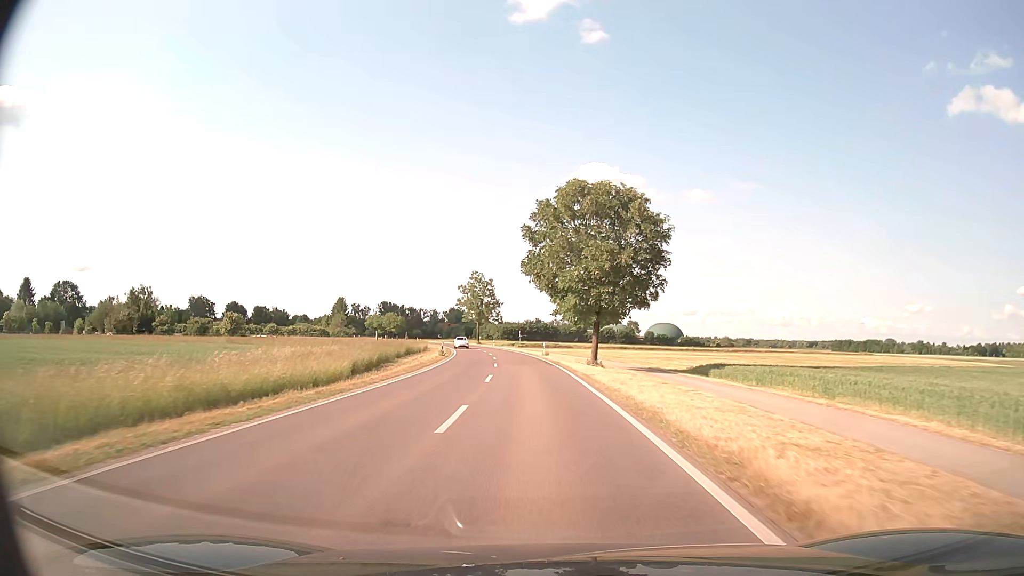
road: primary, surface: asphalt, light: Day
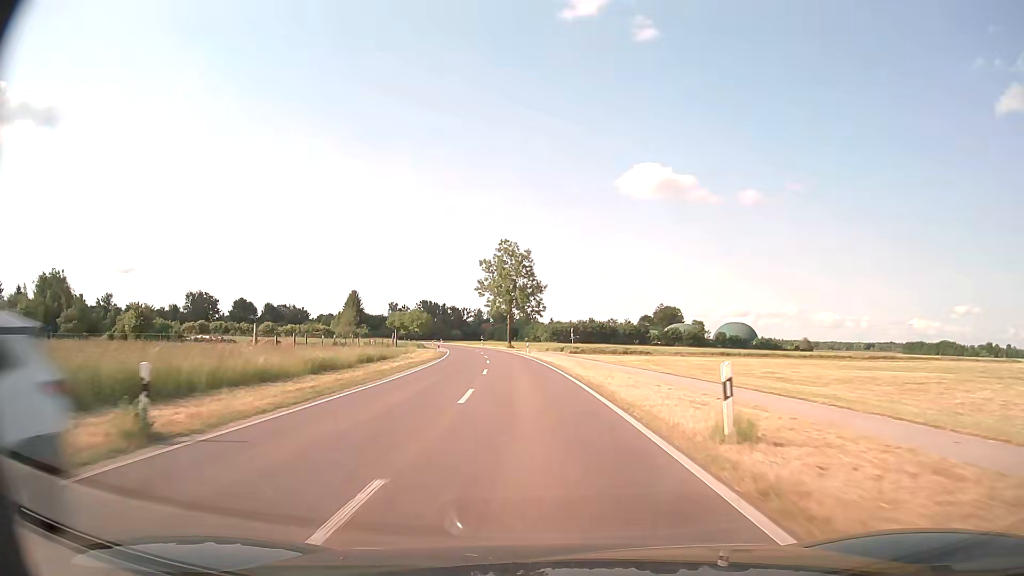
(-1.7, +43.5) m; -4°
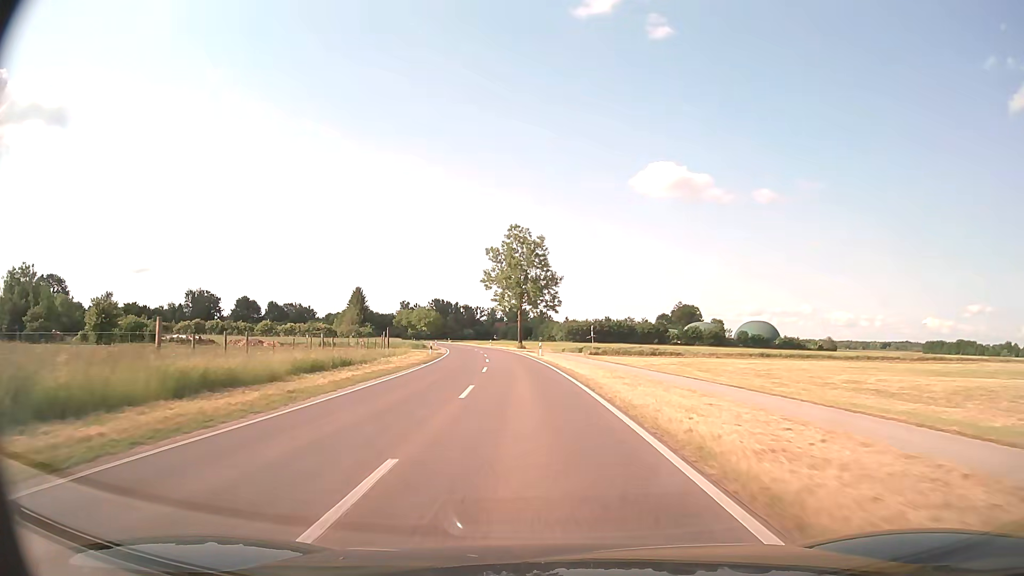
(-0.2, +10.9) m; -2°
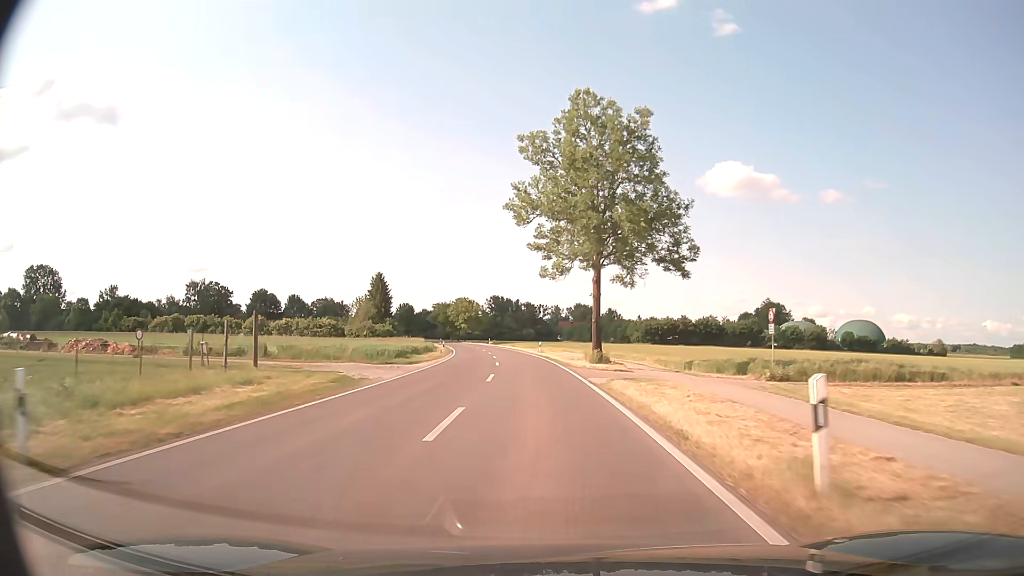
(-2.0, +42.6) m; -6°
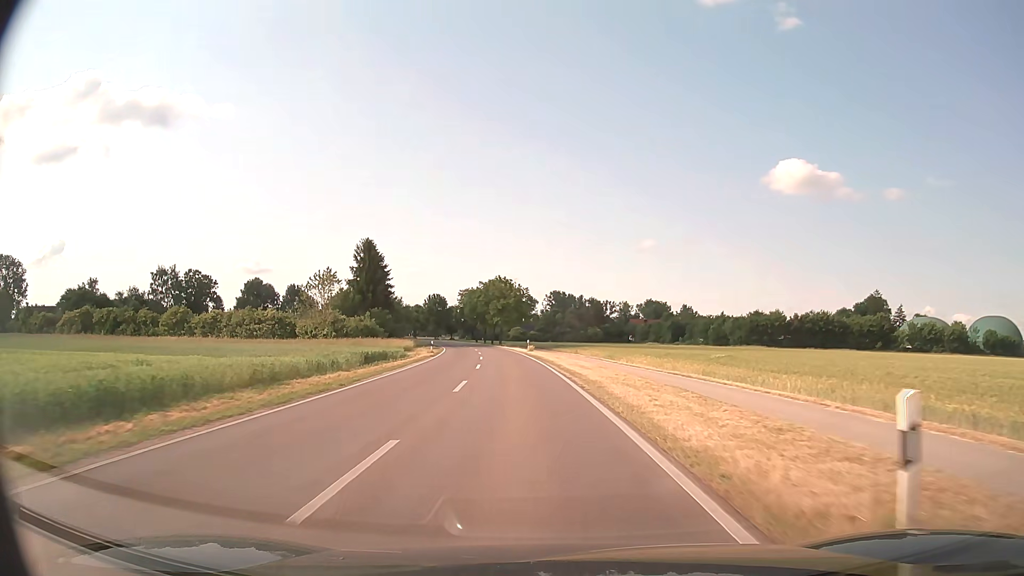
(-2.2, +52.0) m; -5°
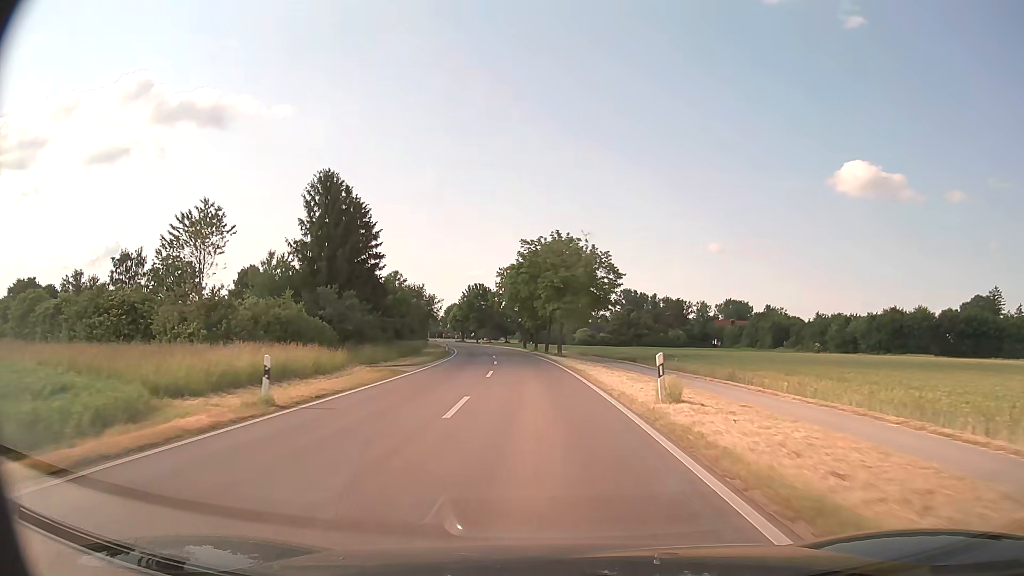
(-2.4, +41.4) m; -6°
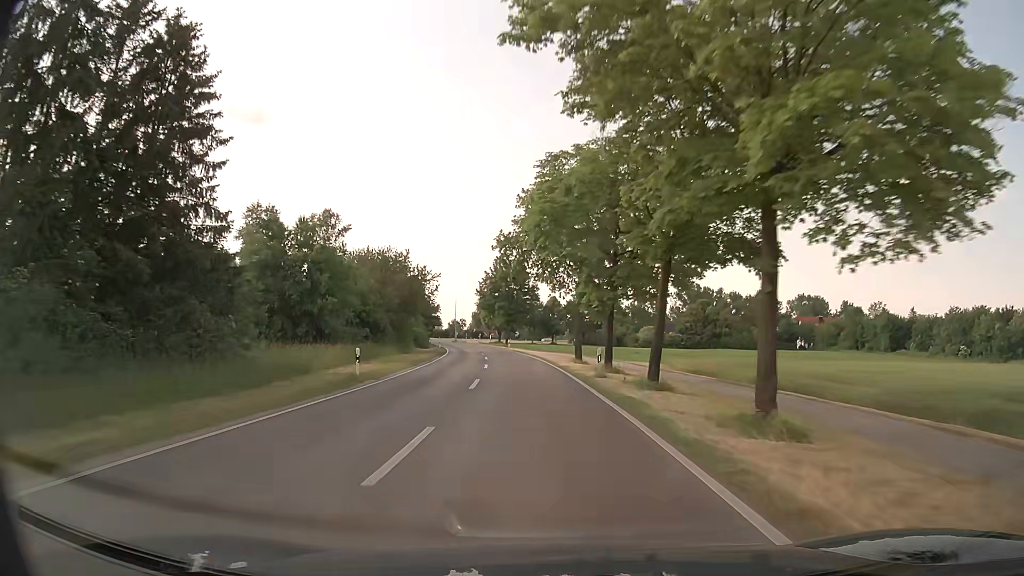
(-1.3, +41.4) m; -4°
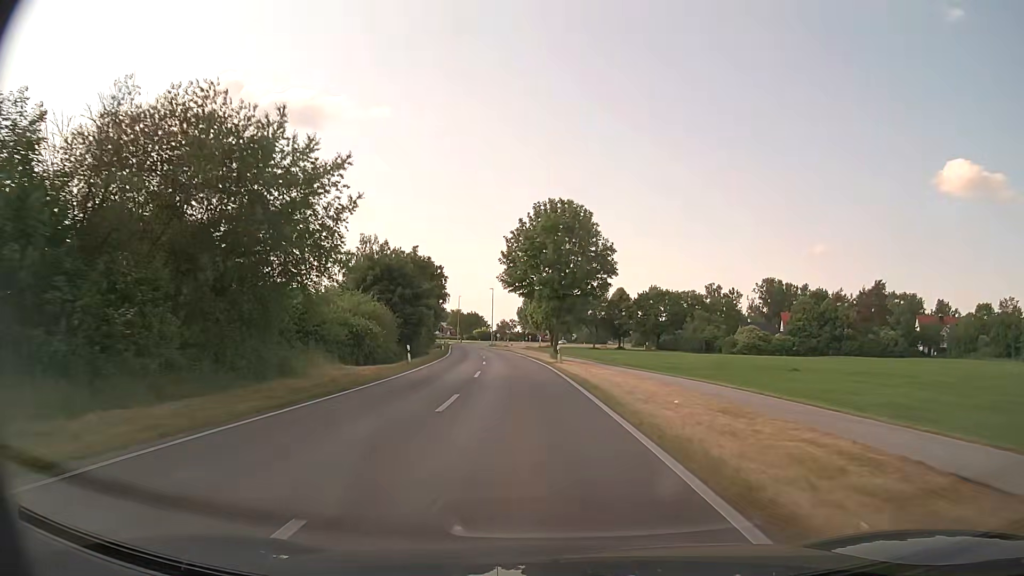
(-1.9, +41.4) m; -5°
(0, +10) (0, +20) (-1, +30) (-2, +40) (-3, +50) (-4, +60) (-5, +70) (-7, +80) (-8, +90) (-9, +99) m
